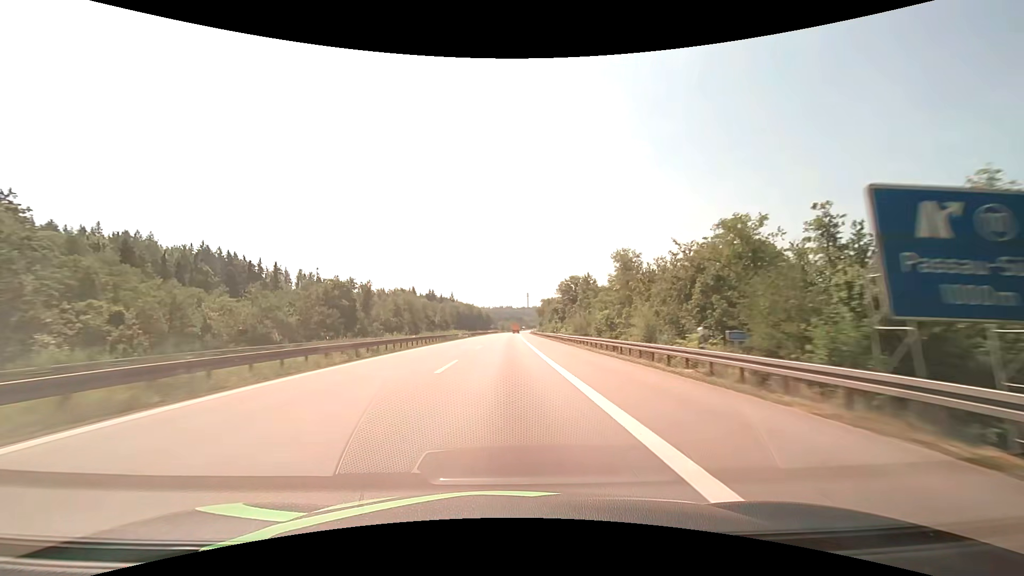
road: motorway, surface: asphalt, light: Day
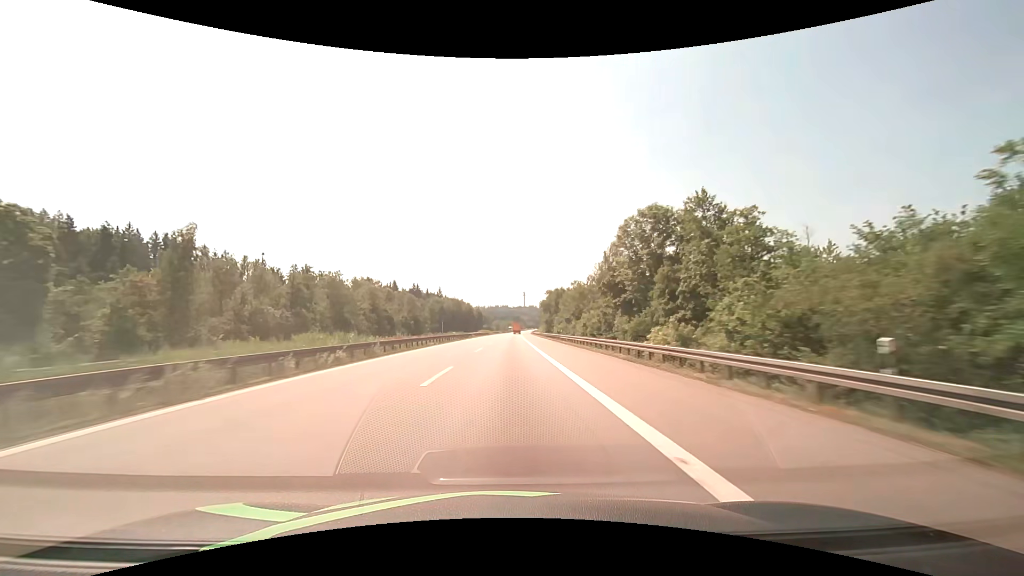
(+0.2, +57.2) m; 0°
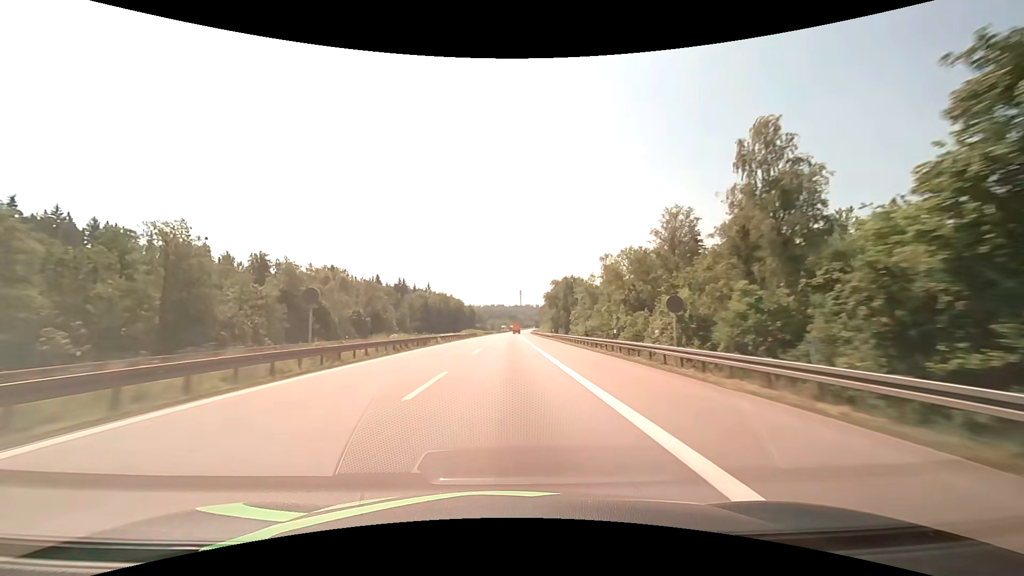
(+0.2, +38.2) m; +1°
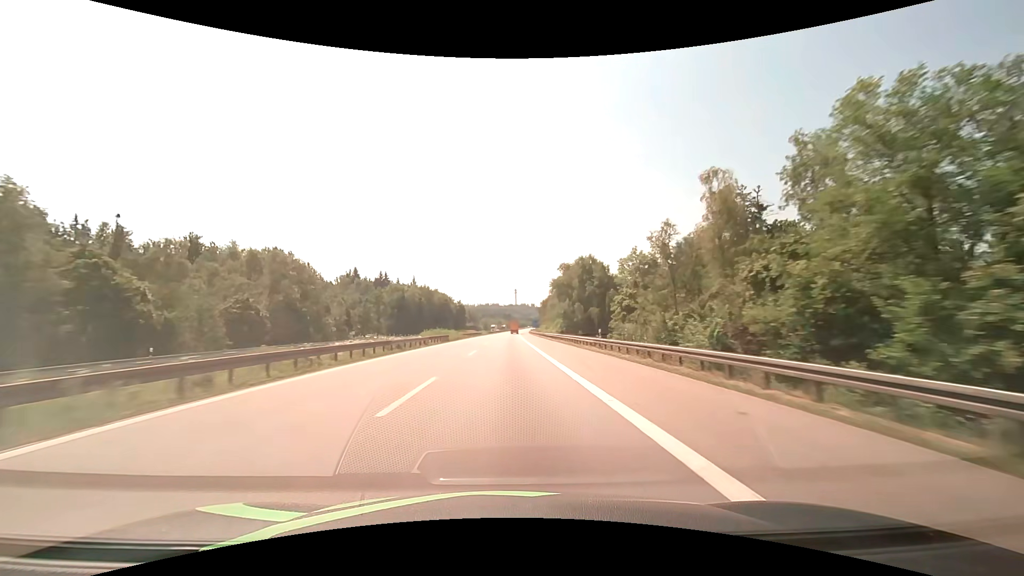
(+0.2, +38.1) m; +1°
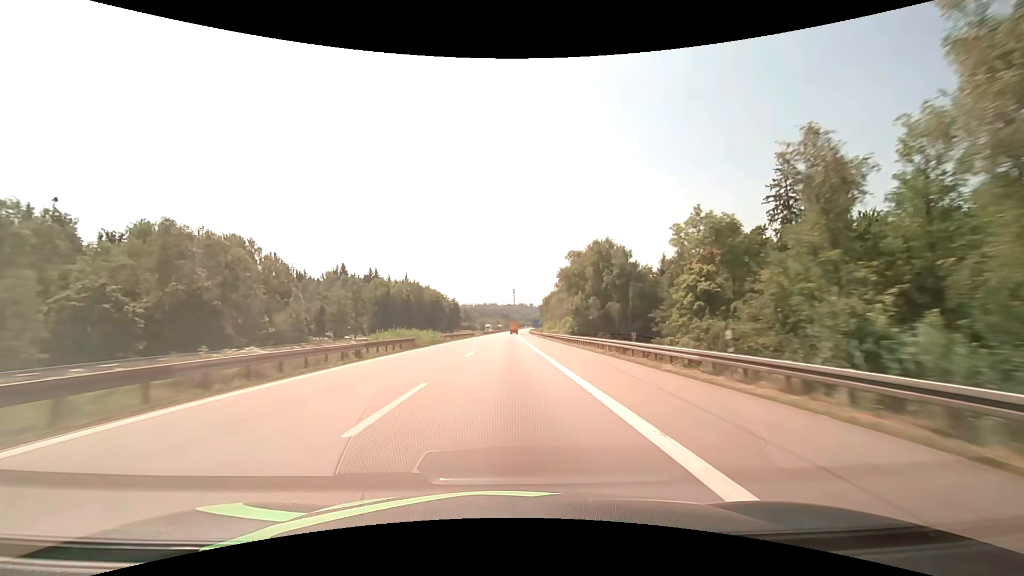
(0.0, +19.1) m; 0°
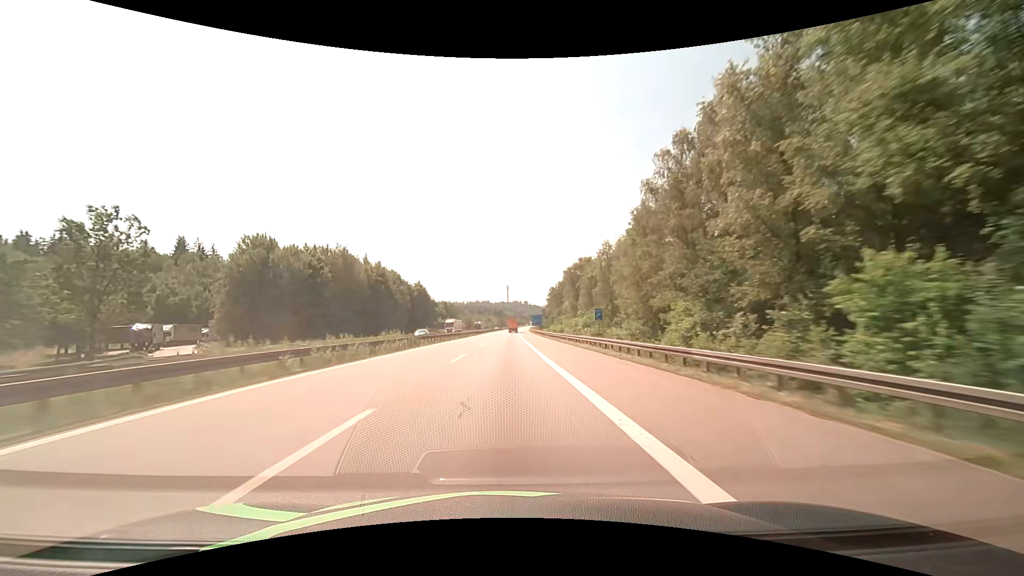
(+0.6, +76.2) m; +1°
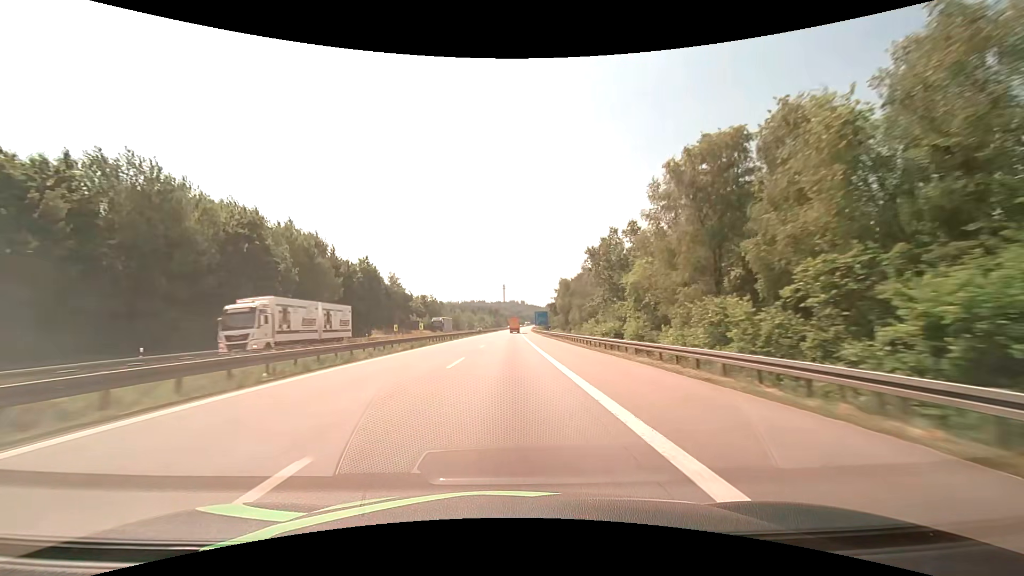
(+0.2, +57.1) m; 0°
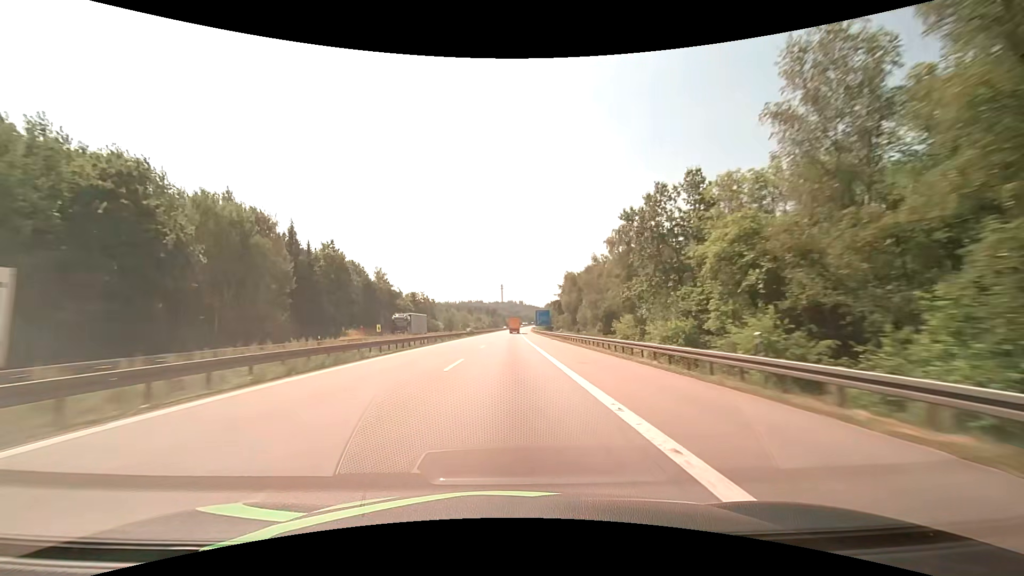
(0.0, +19.0) m; 0°
(0, +10) (0, +20) (0, +30) (0, +40) (0, +50) (0, +60) (+1, +70) (+1, +80) (+1, +90) (+1, +100) m
